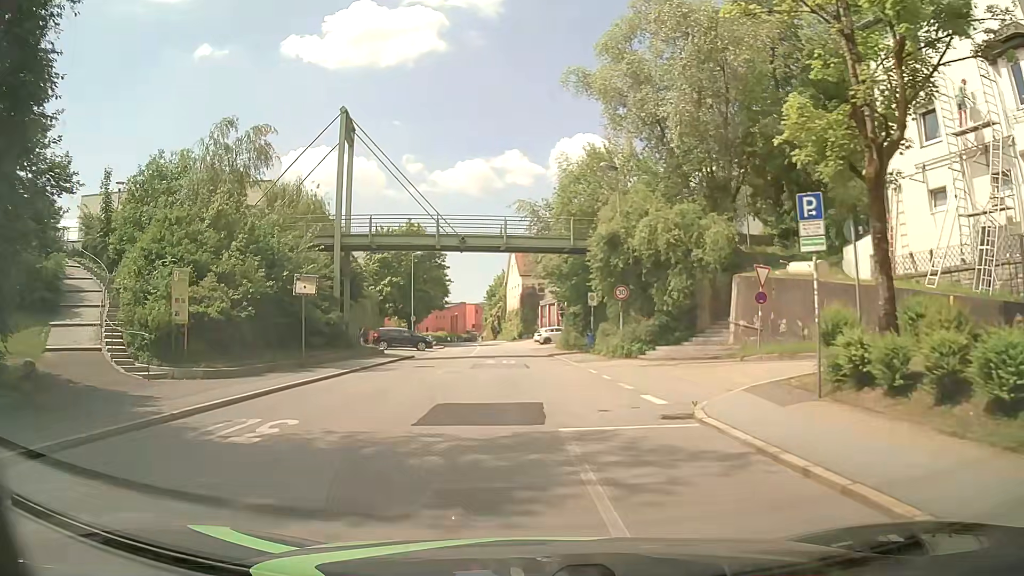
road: tertiary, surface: asphalt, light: Day
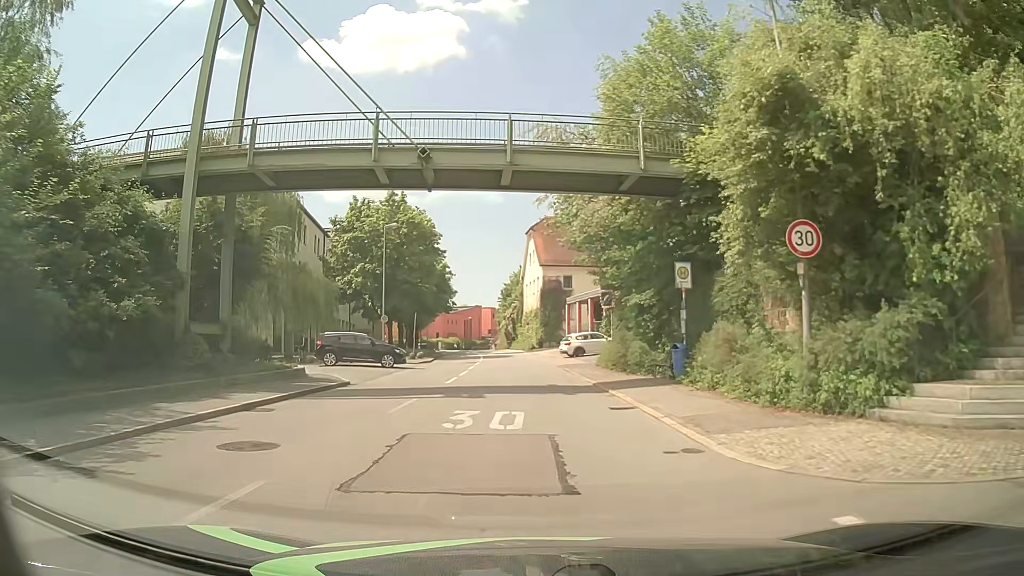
(-0.2, +17.8) m; -1°
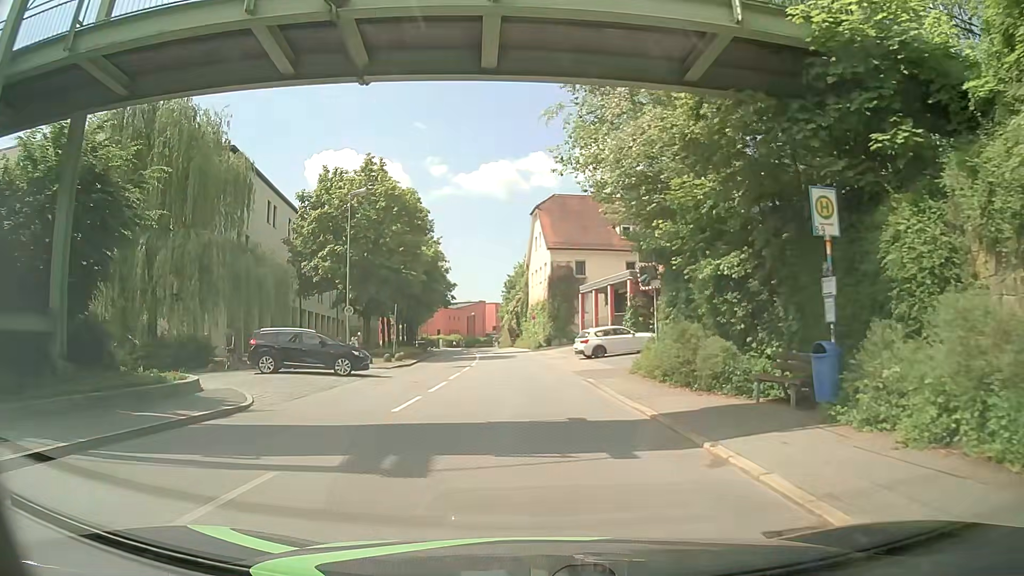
(0.0, +8.8) m; -1°
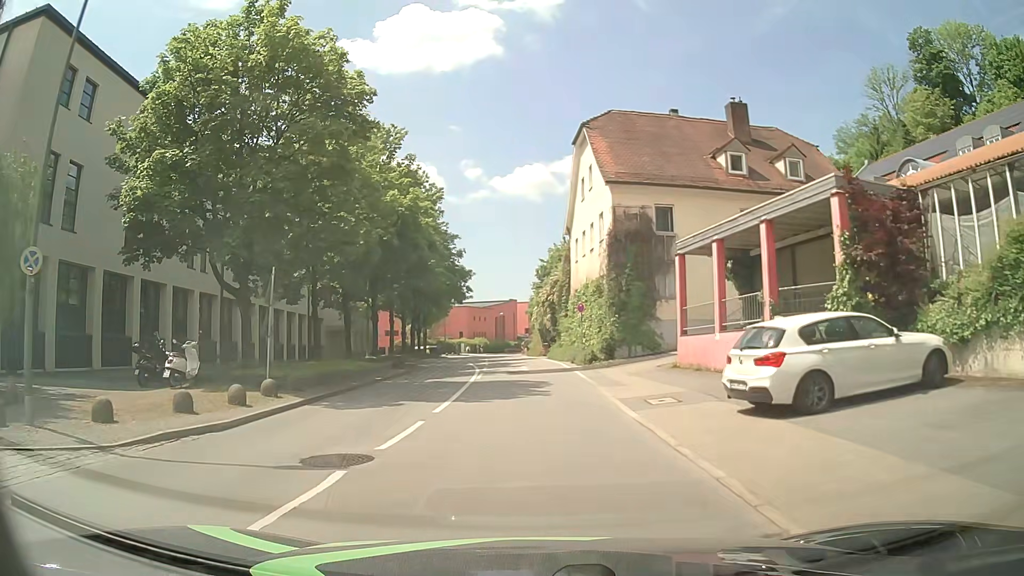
(-0.5, +22.3) m; -4°
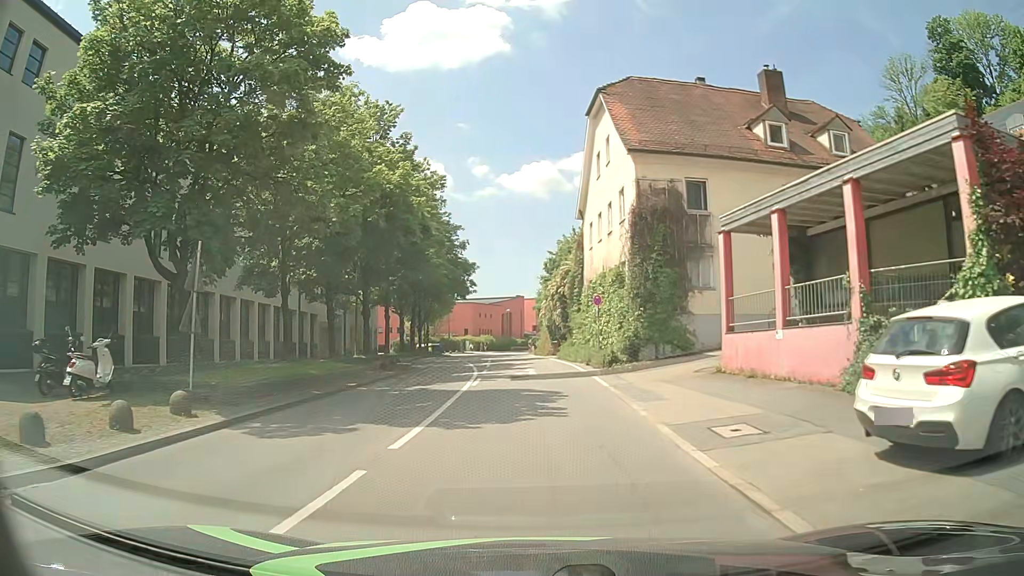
(0.0, +4.5) m; -1°
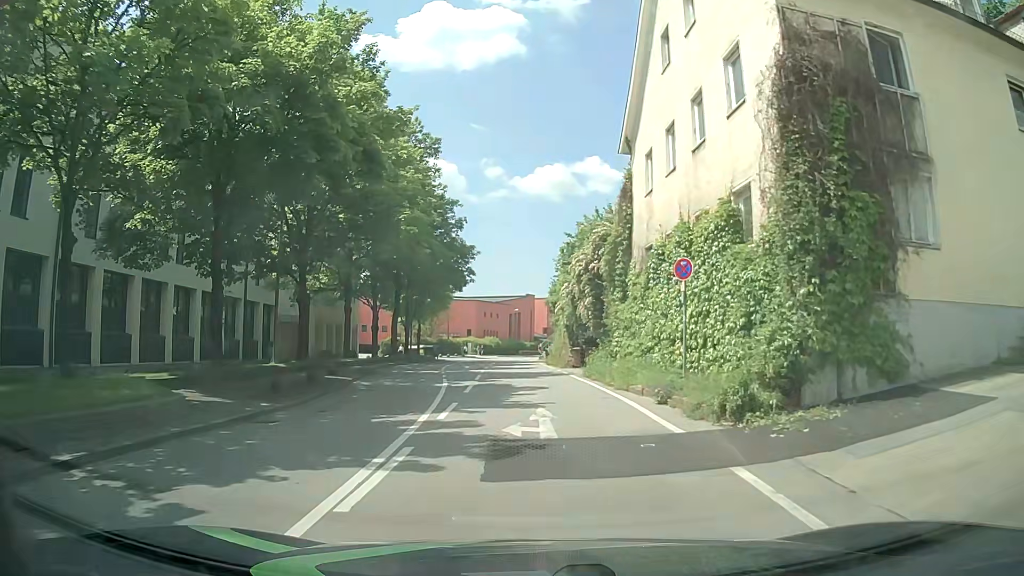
(0.0, +13.4) m; 0°
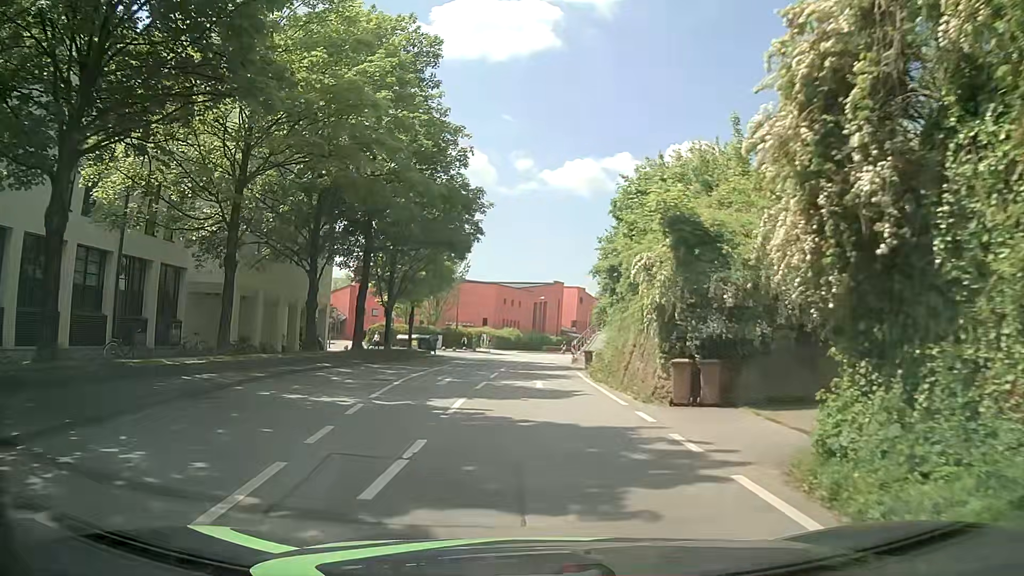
(-0.3, +17.8) m; -1°
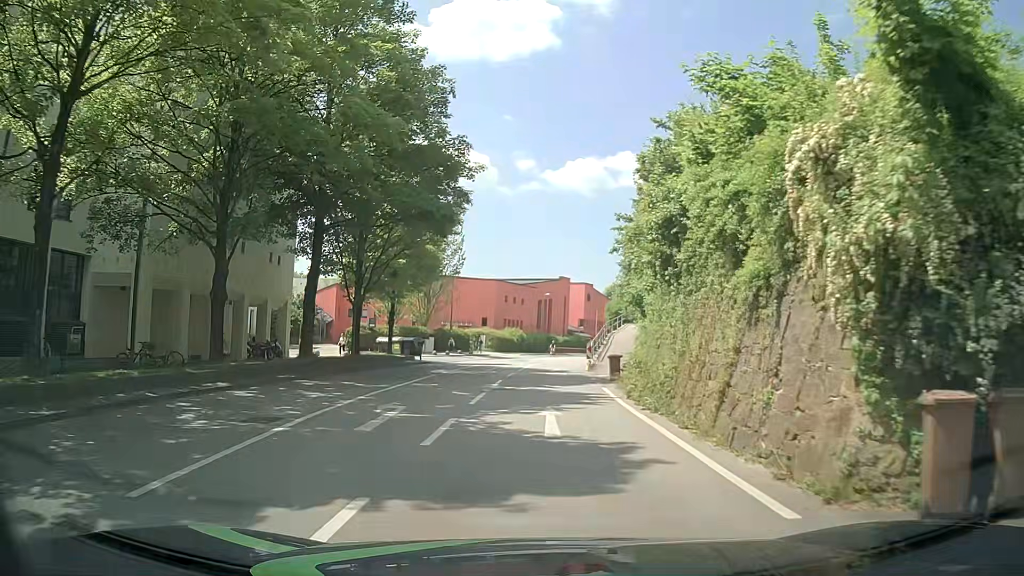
(-0.2, +9.1) m; -2°
(0, +10) (0, +20) (0, +30) (+1, +40) (+2, +50) (+3, +60) (+5, +70) (+7, +79) (+10, +89) (+14, +98) m
